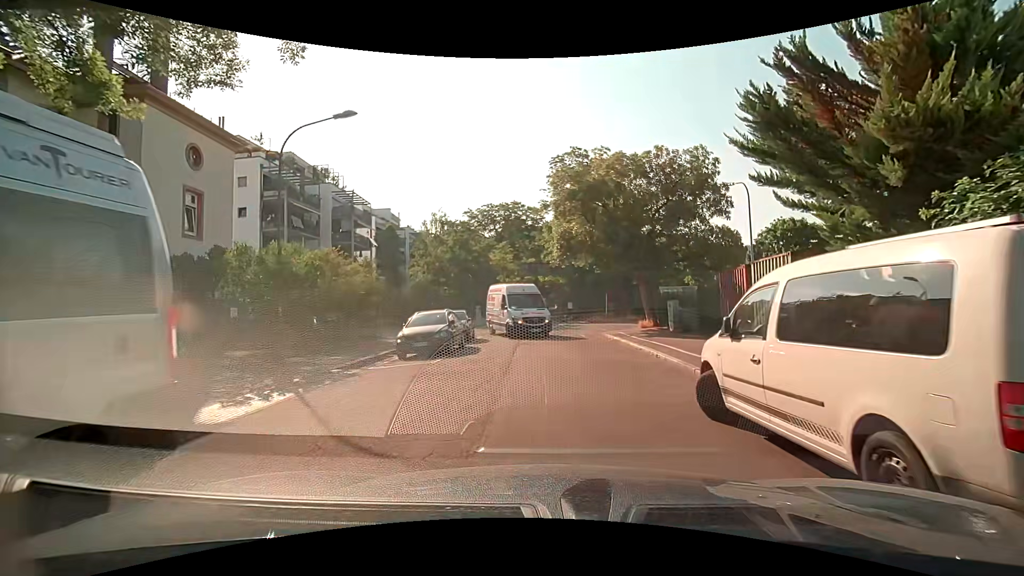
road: residential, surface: asphalt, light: Day
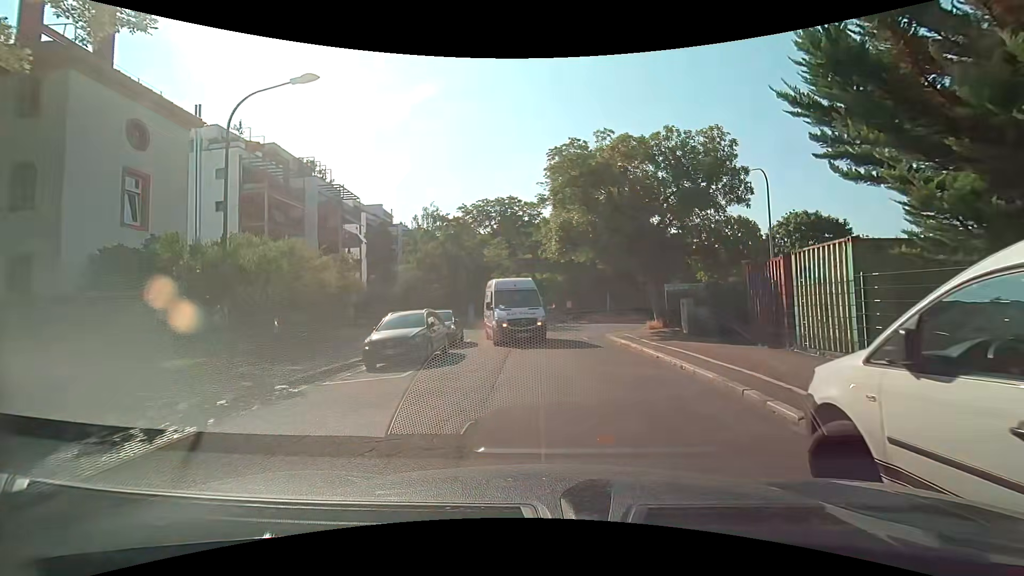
(0.0, +2.7) m; +1°
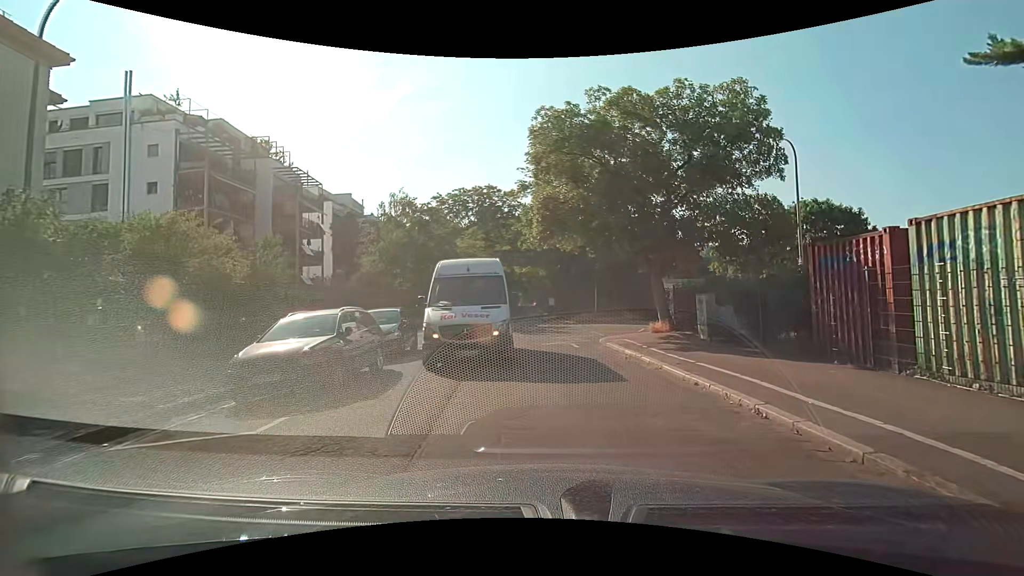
(0.0, +4.8) m; +2°
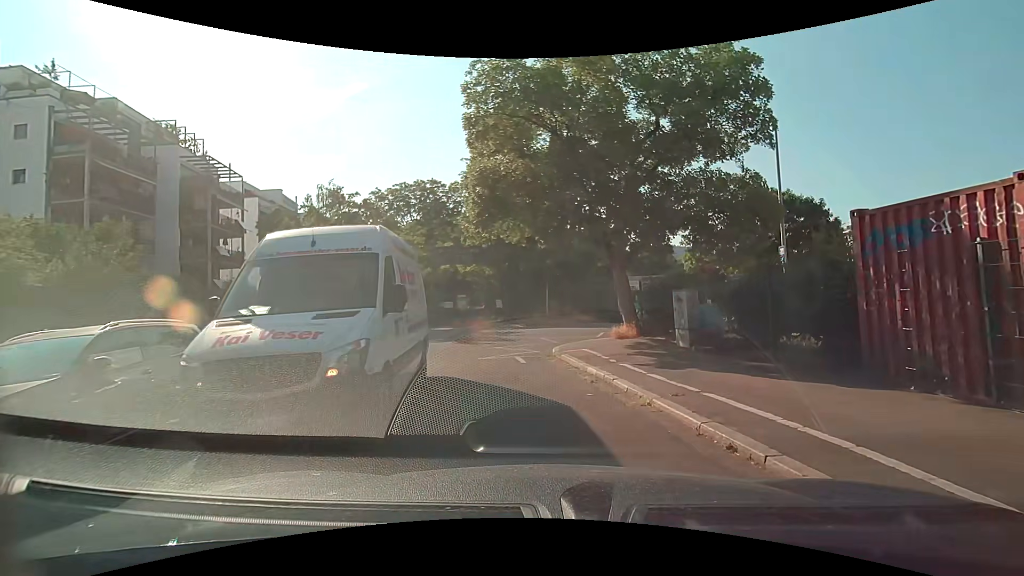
(+0.2, +3.9) m; +4°
